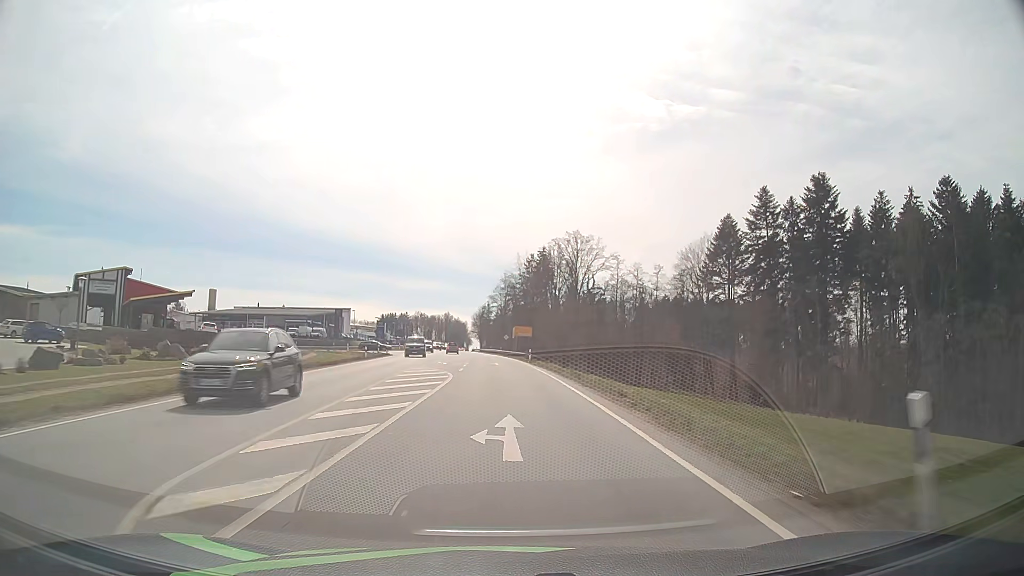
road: primary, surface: asphalt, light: Day
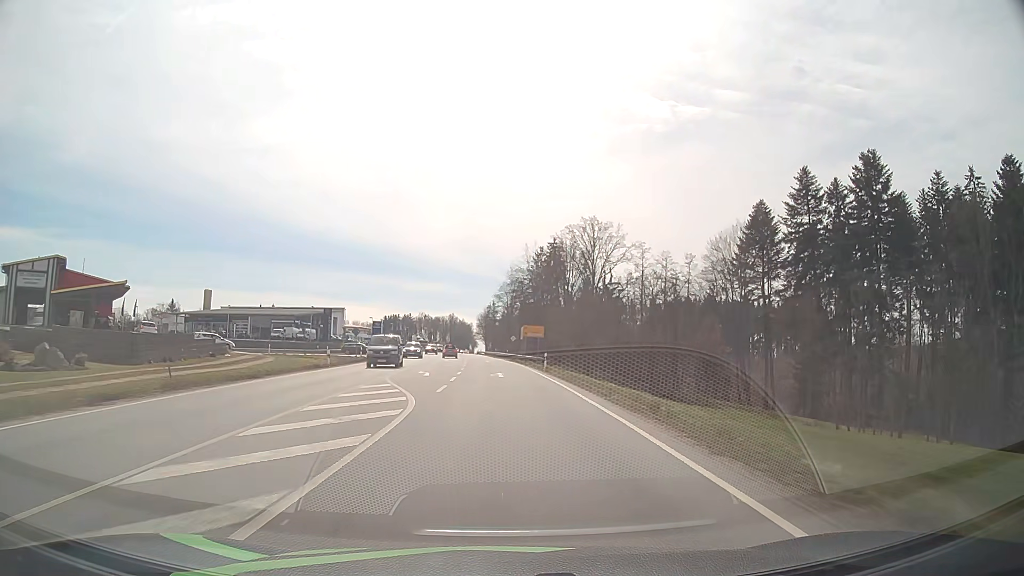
(-0.1, +13.3) m; -1°
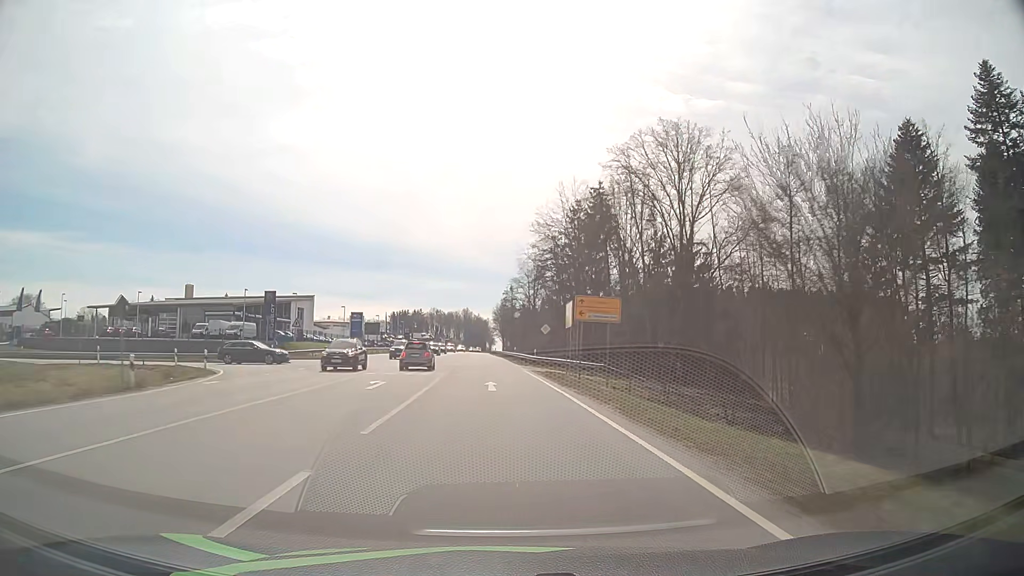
(-0.5, +39.8) m; -2°
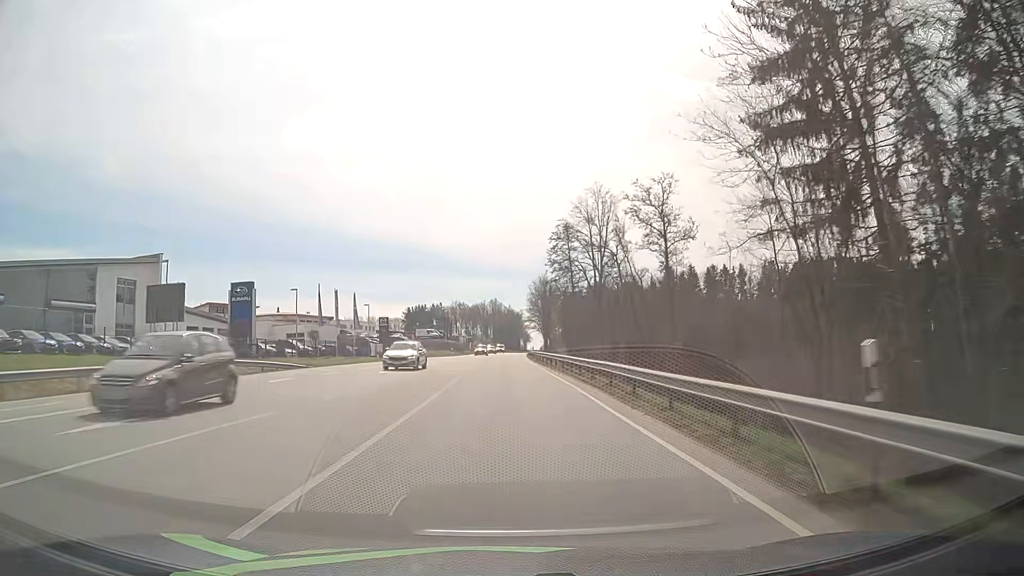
(-2.0, +65.9) m; -3°
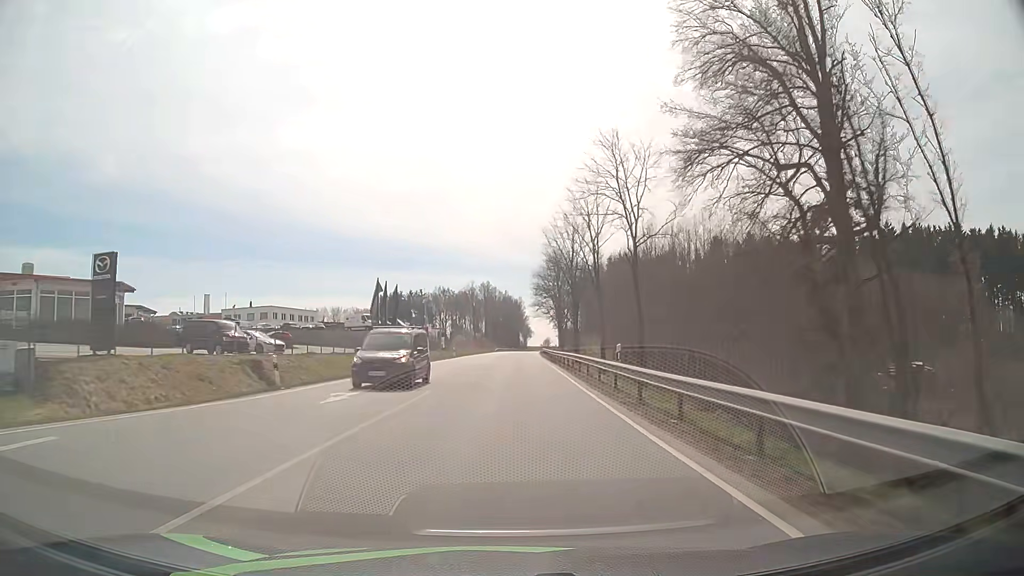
(-0.2, +66.0) m; 0°
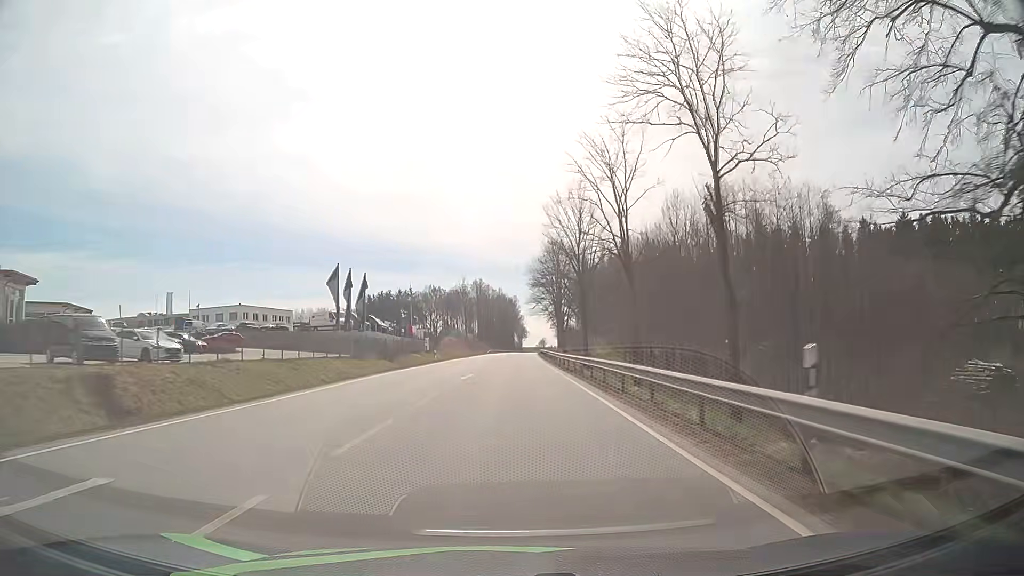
(+0.1, +13.3) m; +1°
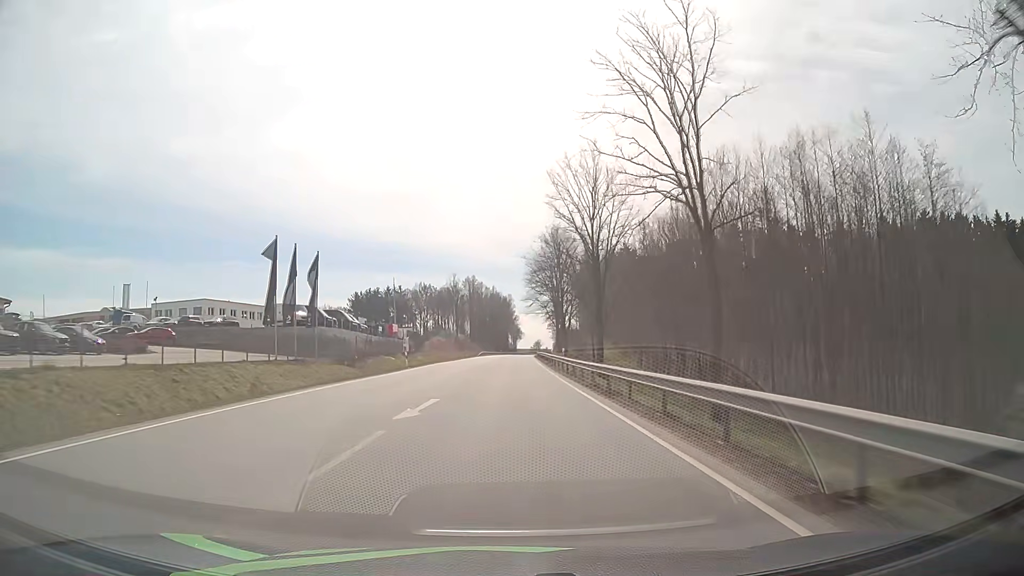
(0.0, +13.3) m; 0°
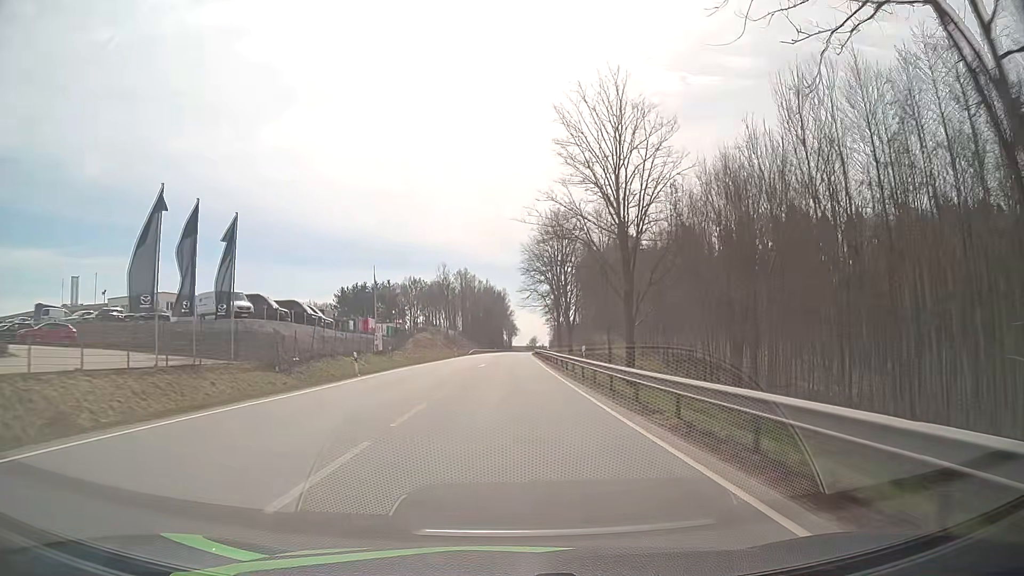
(+0.1, +13.4) m; 0°
(0, +10) (0, +20) (0, +30) (0, +40) (0, +50) (+1, +60) (+1, +70) (+1, +80) (+1, +90) (+2, +100) m
